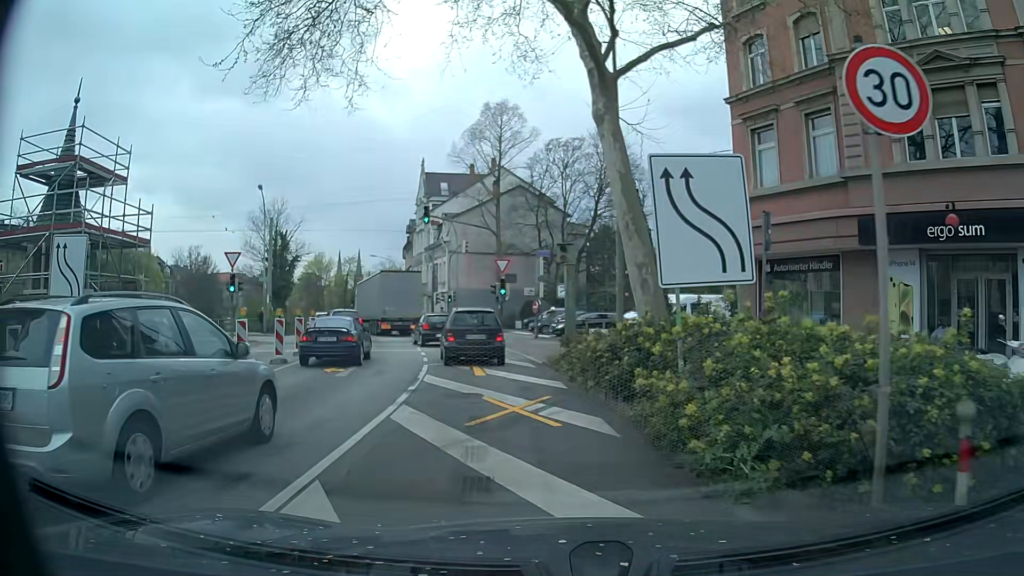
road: primary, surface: asphalt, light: Day
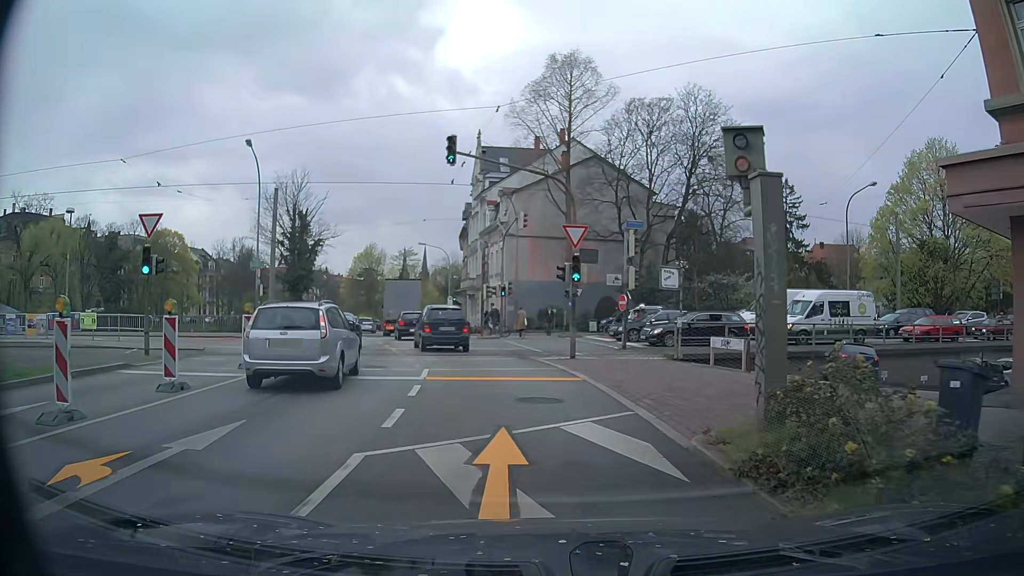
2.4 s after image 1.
(-0.7, +12.1) m; -5°
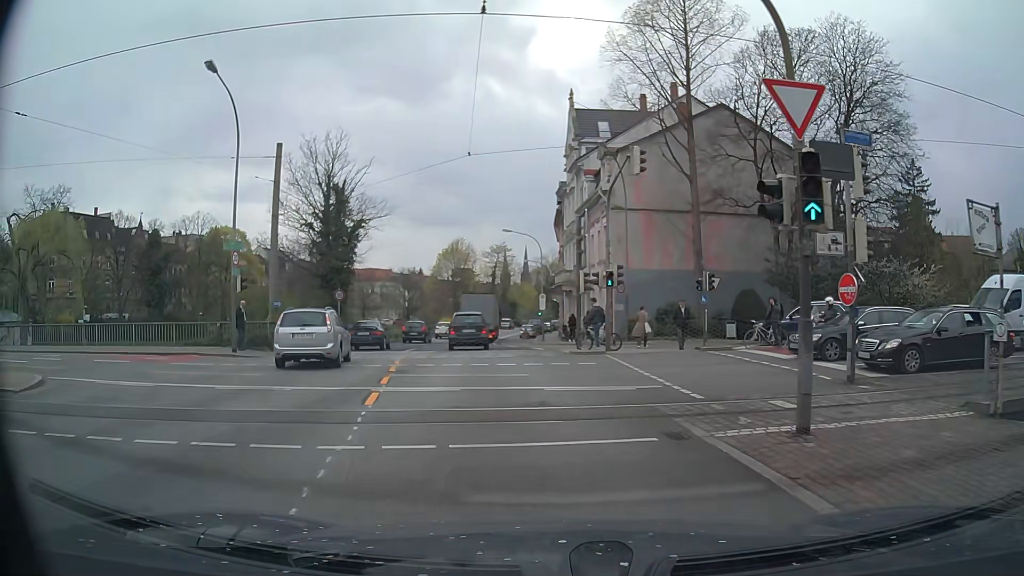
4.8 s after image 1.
(-0.7, +13.1) m; -9°
(-1, +10) (-2, +20) (-3, +30) (-5, +40) (-6, +50) (-6, +60) (-7, +70) (-7, +80) (-6, +90) (-5, +100) m
